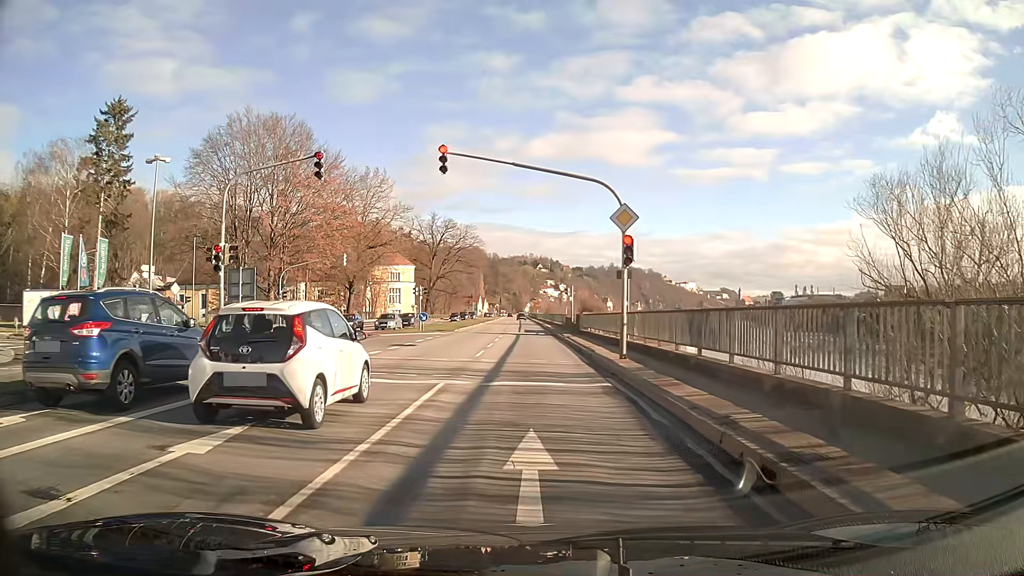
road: primary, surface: asphalt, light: Day
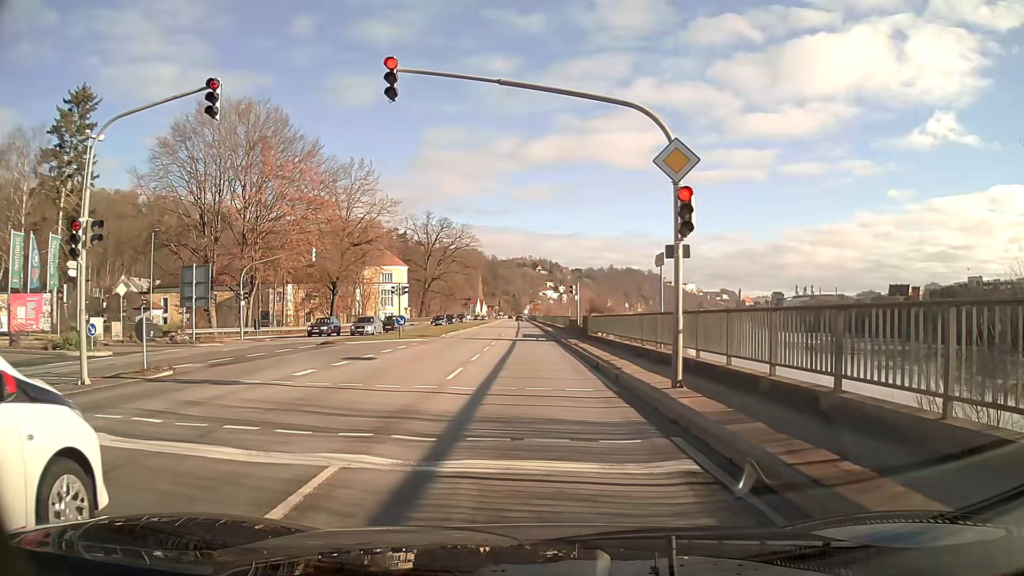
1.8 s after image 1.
(0.0, +6.7) m; 0°
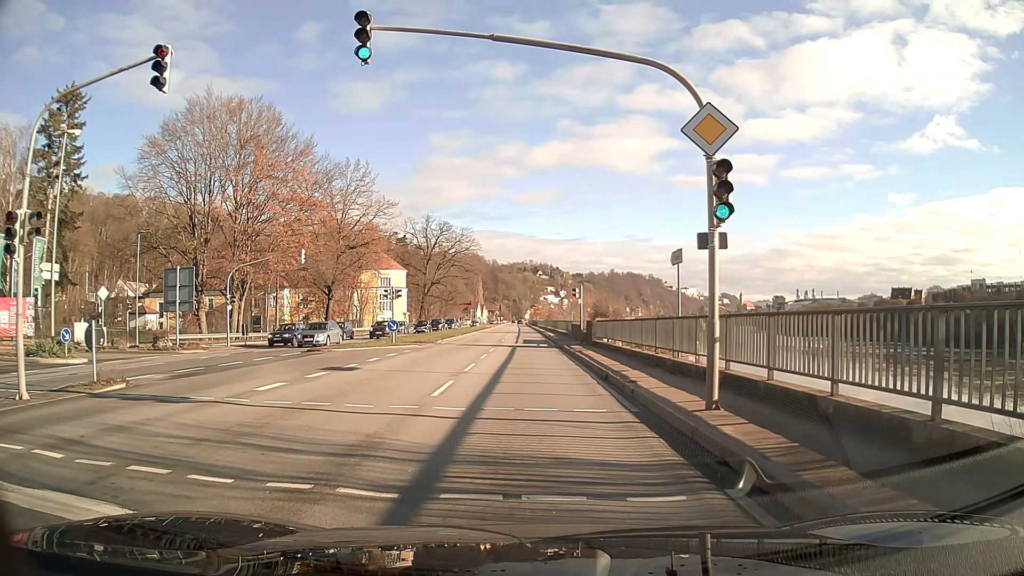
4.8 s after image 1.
(0.0, +2.0) m; 0°
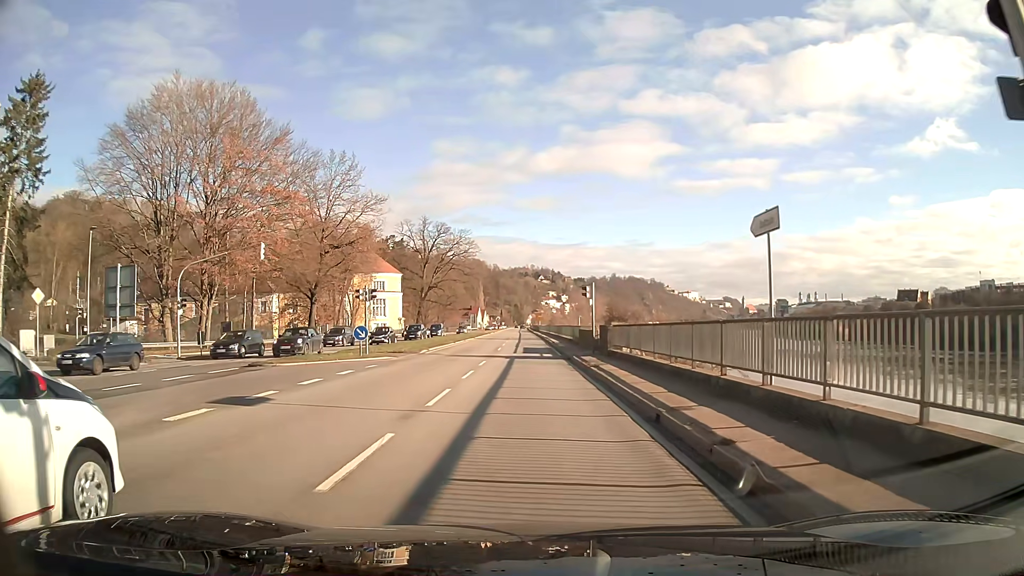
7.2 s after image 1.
(-0.1, +7.2) m; -1°
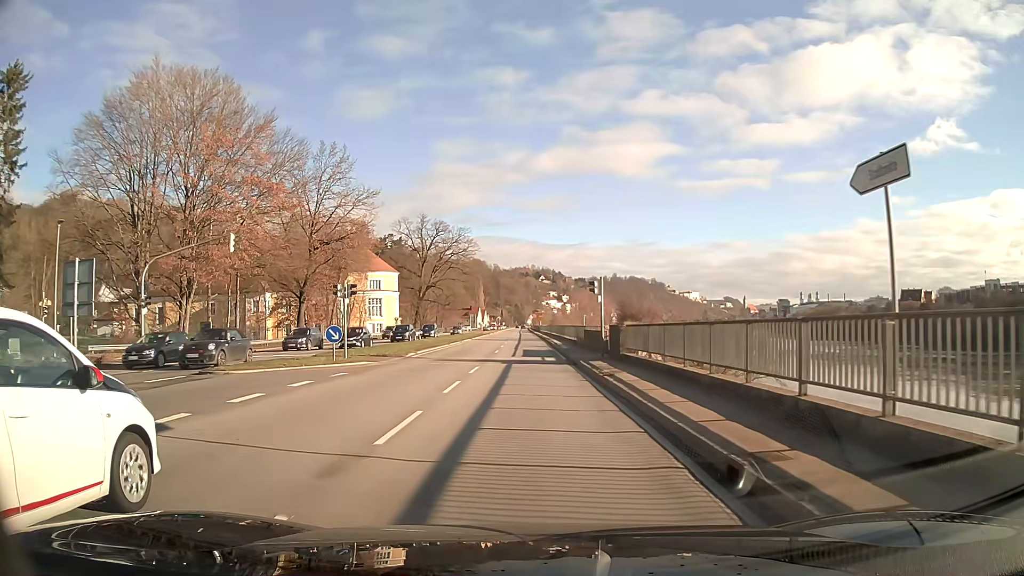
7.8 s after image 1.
(0.0, +4.0) m; 0°
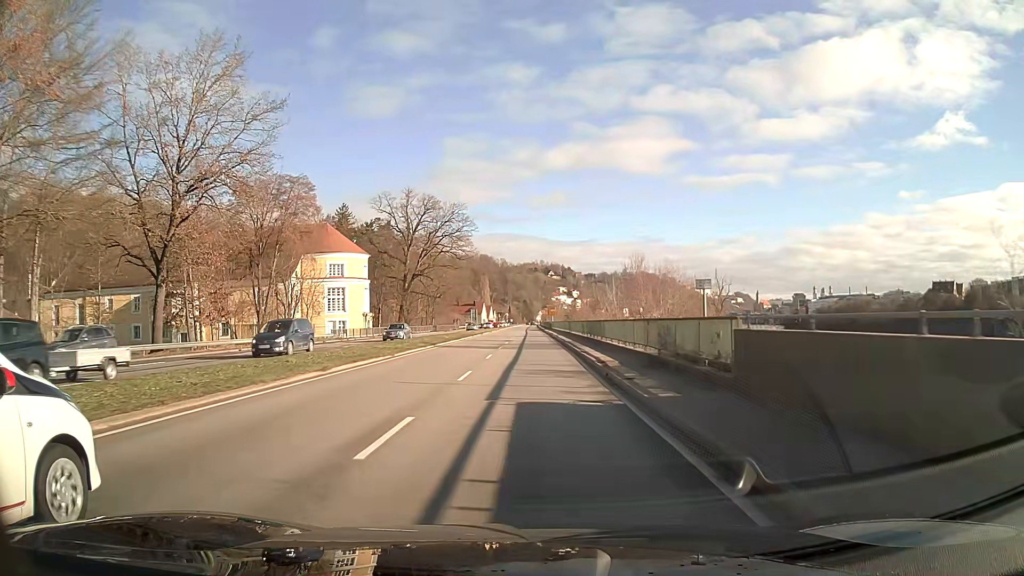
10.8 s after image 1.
(-0.2, +29.4) m; -1°
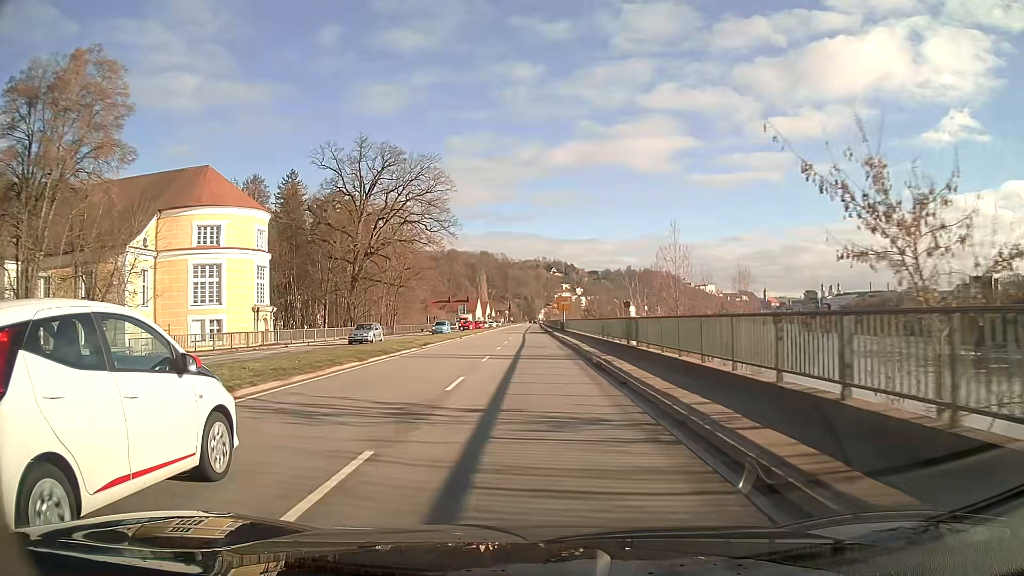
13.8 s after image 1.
(0.0, +38.9) m; 0°
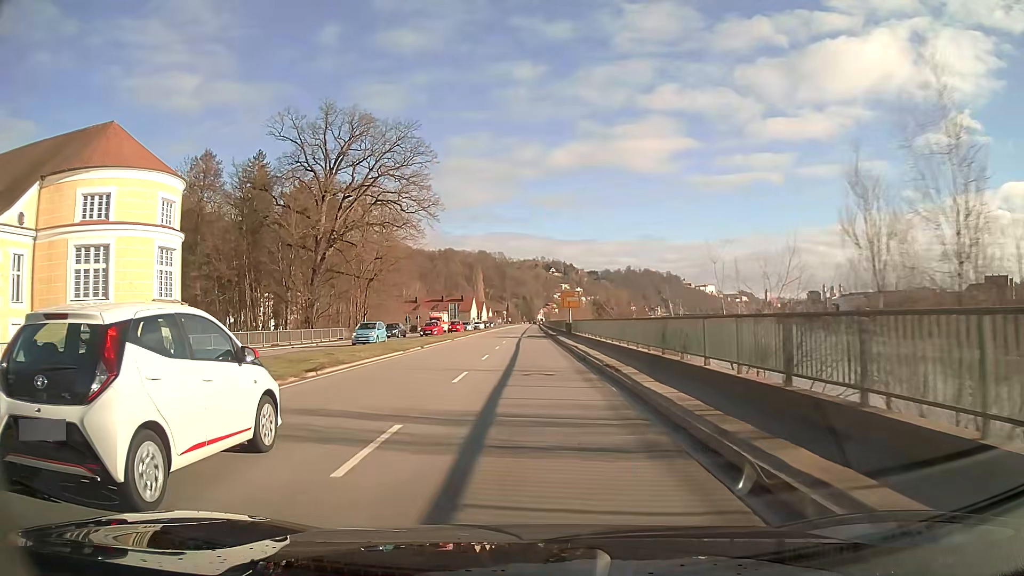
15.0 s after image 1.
(0.0, +16.4) m; 0°
